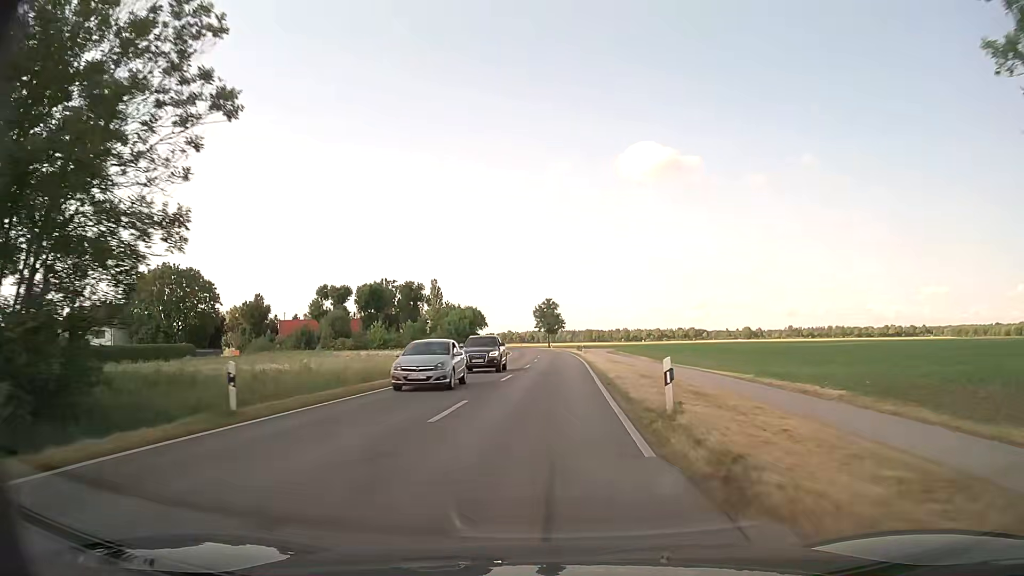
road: primary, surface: asphalt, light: Day
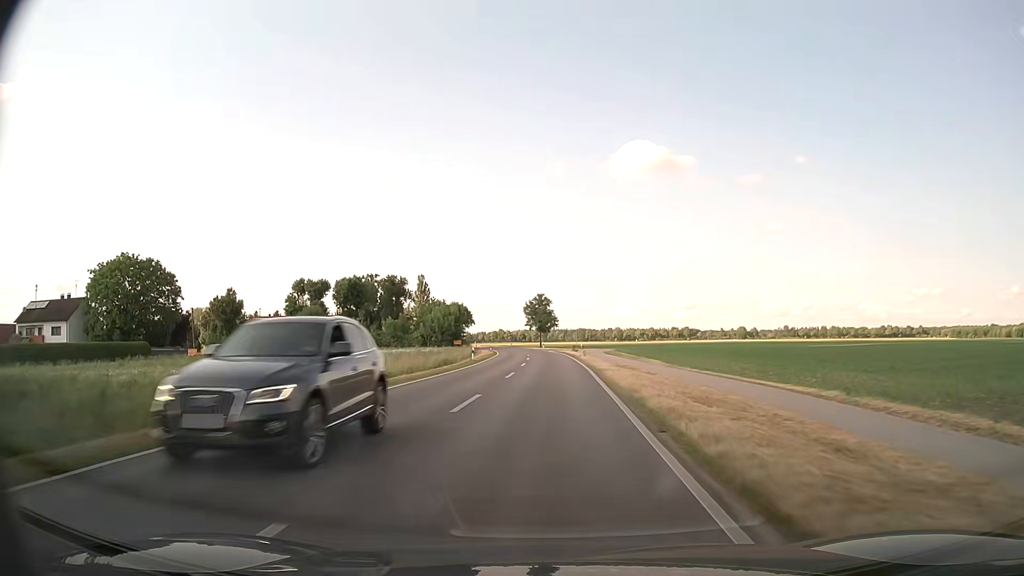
(+0.1, +10.5) m; +1°
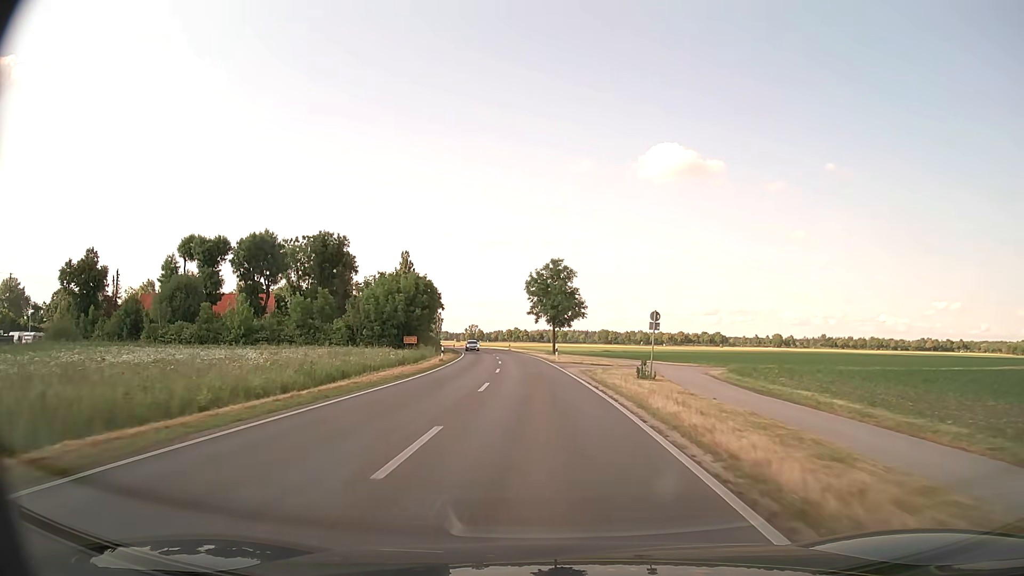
(+0.2, +54.4) m; -2°
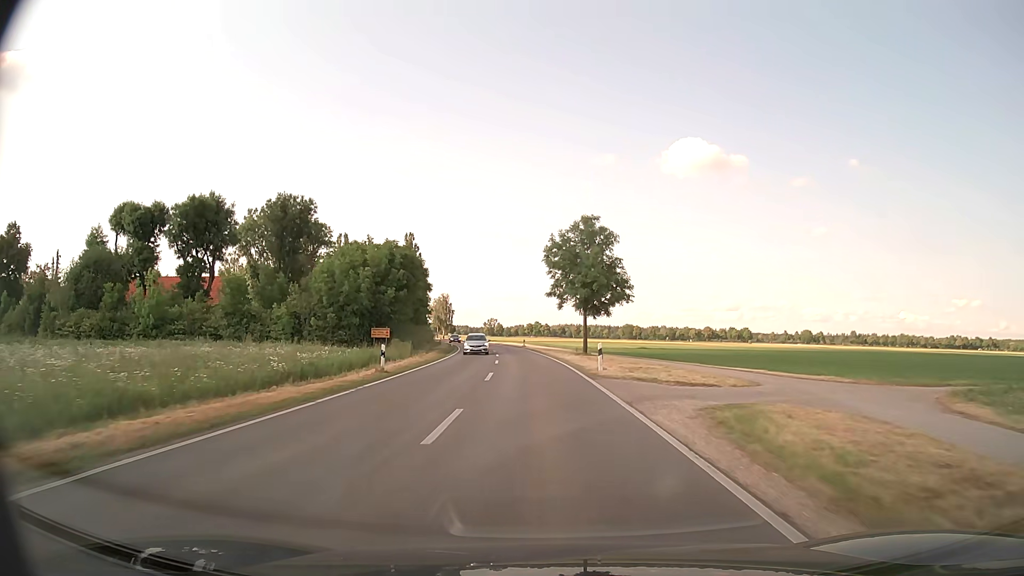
(-0.4, +22.1) m; -2°
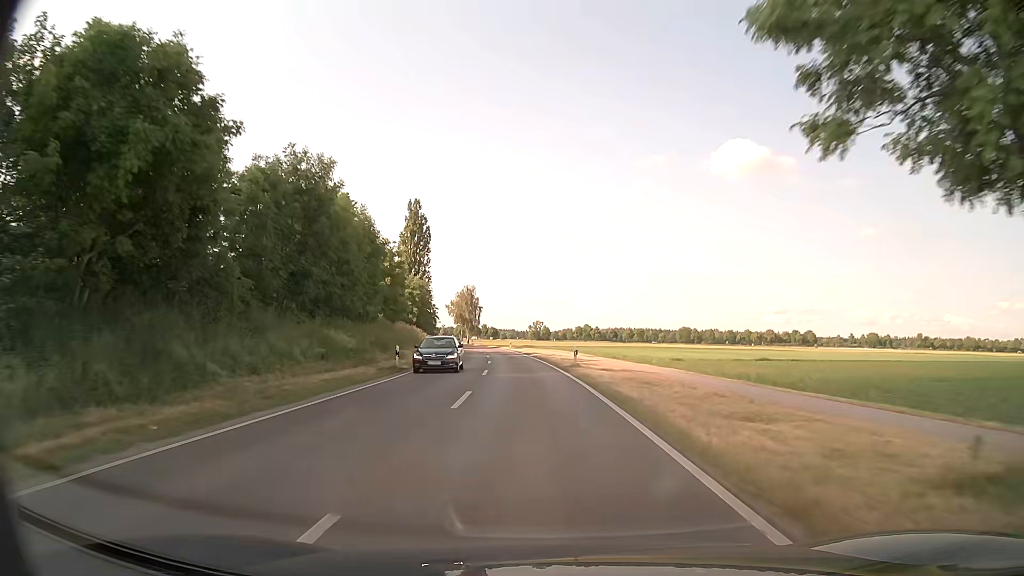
(-1.4, +43.5) m; -4°
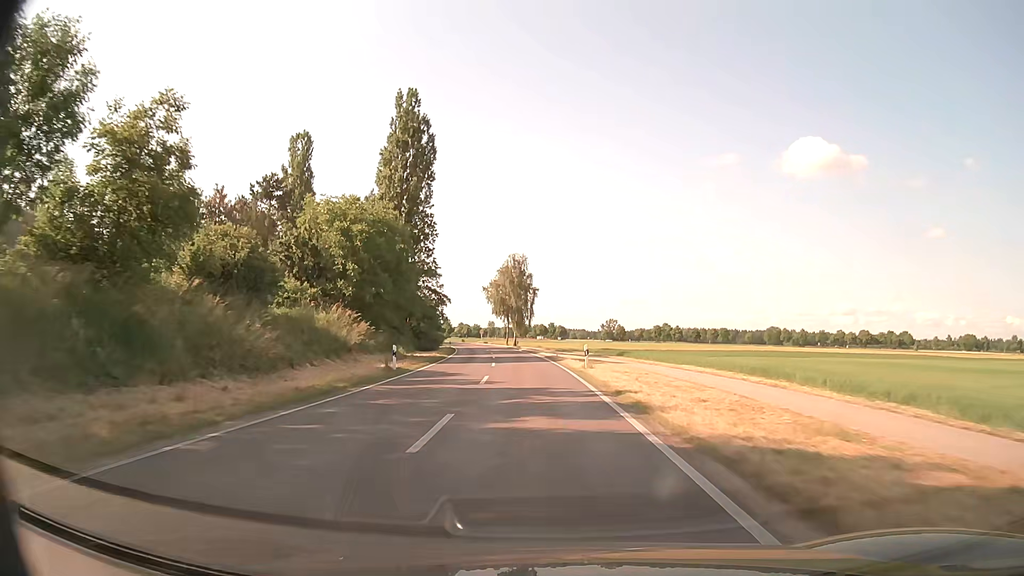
(-2.9, +53.1) m; -6°
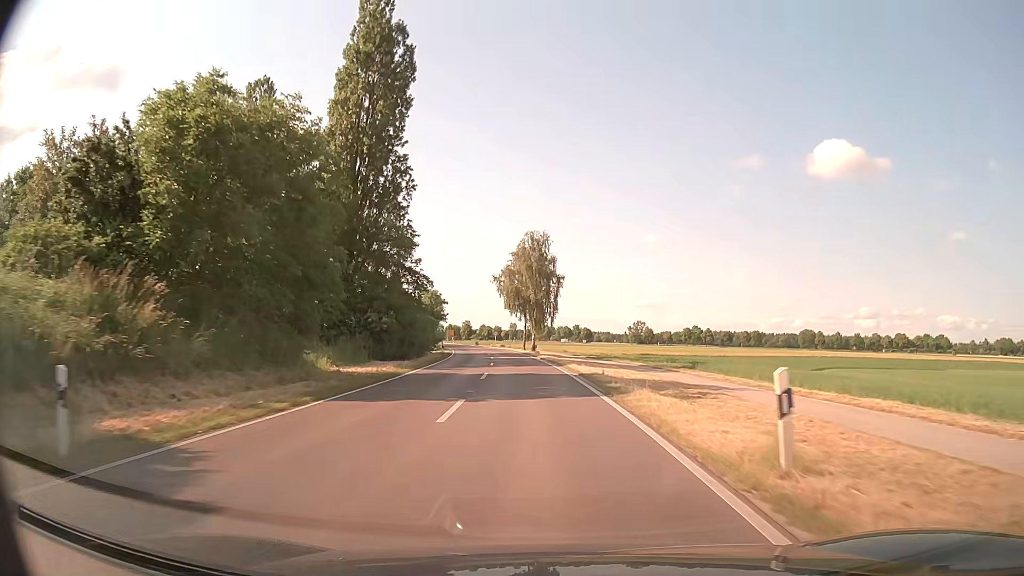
(-0.4, +21.1) m; -2°
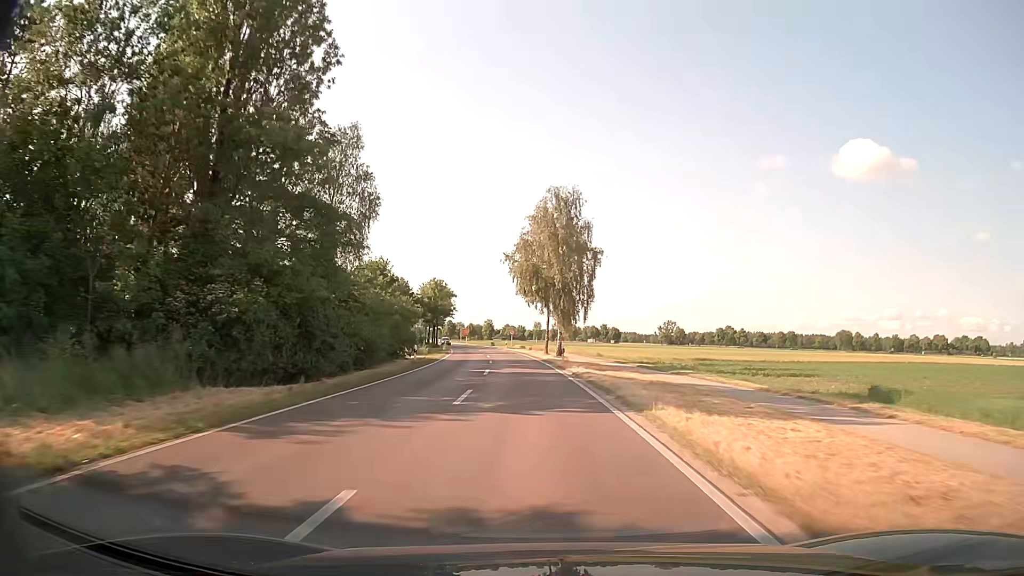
(-0.4, +21.0) m; -2°
(0, +10) (0, +20) (-1, +30) (-2, +40) (-3, +50) (-4, +60) (-5, +70) (-6, +80) (-8, +90) (-10, +99) m
